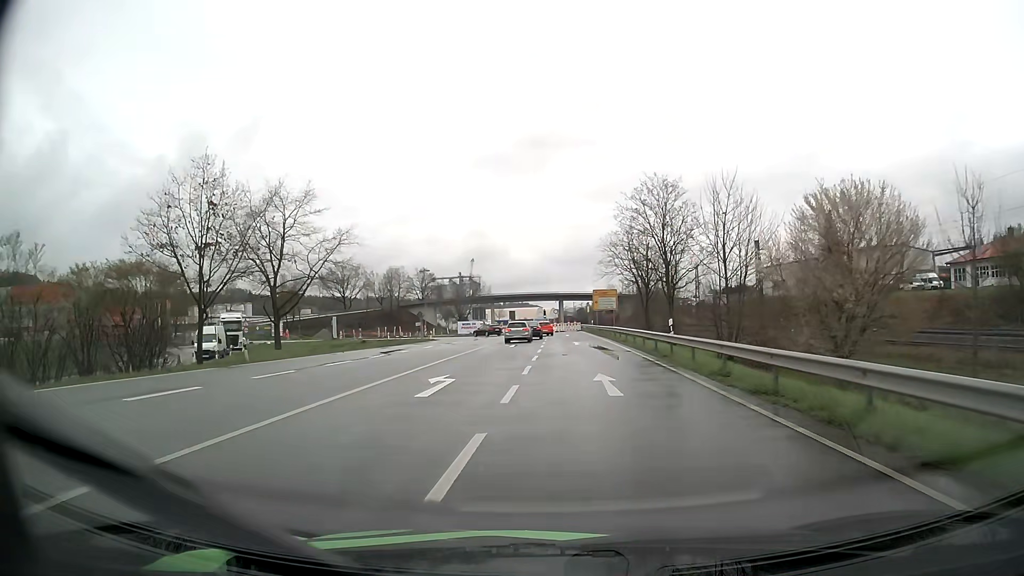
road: primary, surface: asphalt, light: Day
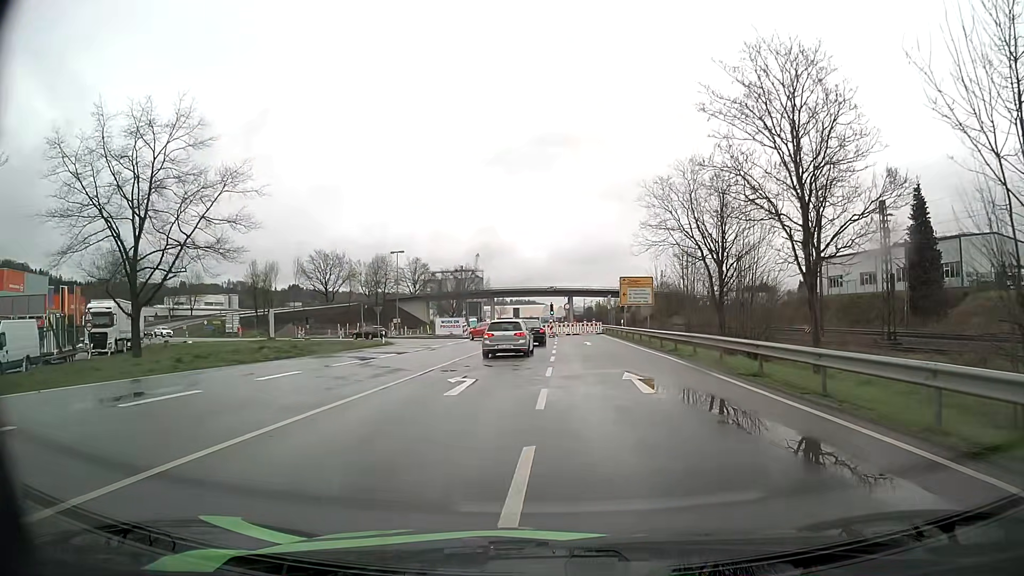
(-0.1, +24.5) m; 0°
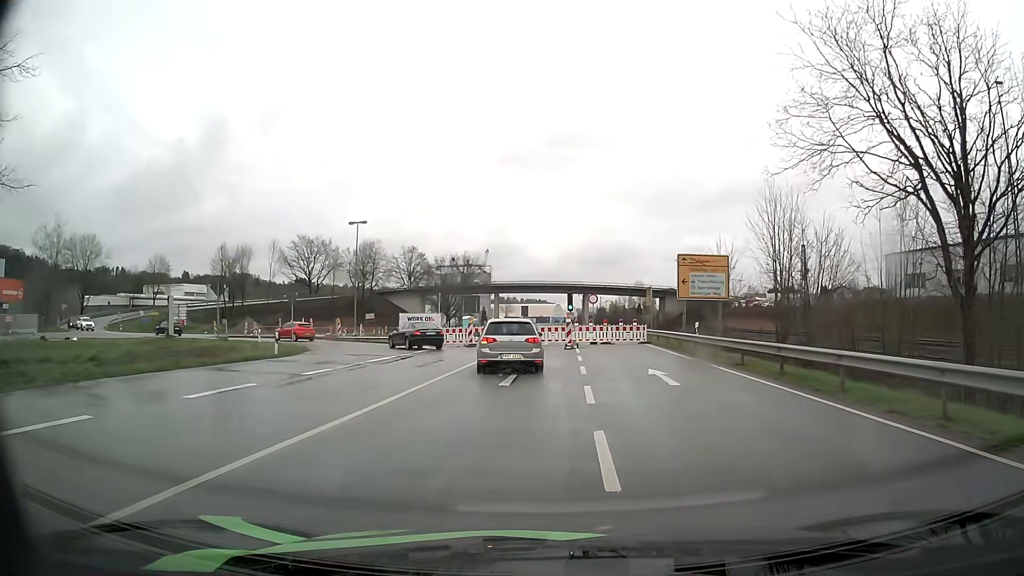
(-0.3, +22.7) m; -1°
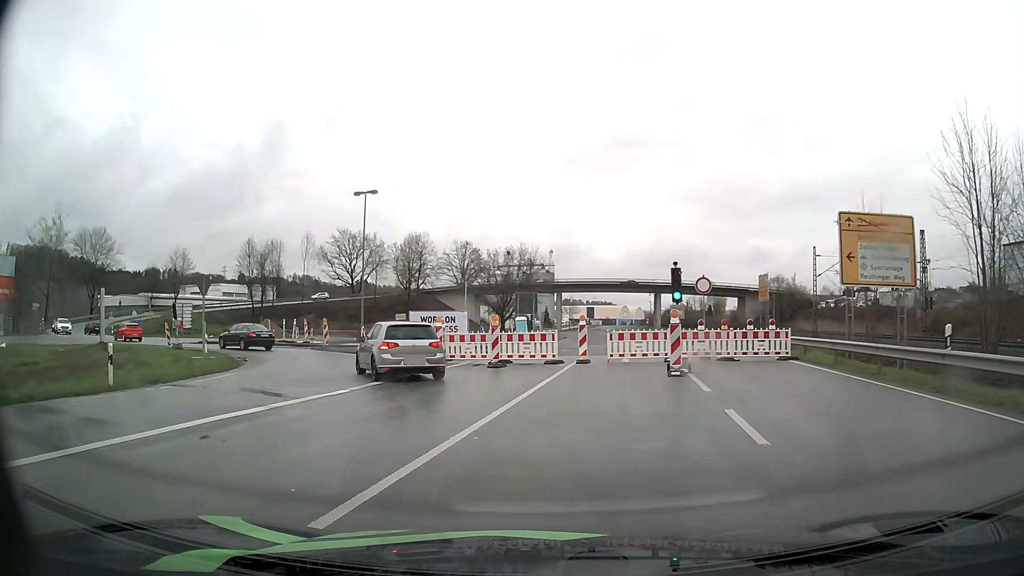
(-0.3, +16.0) m; -5°
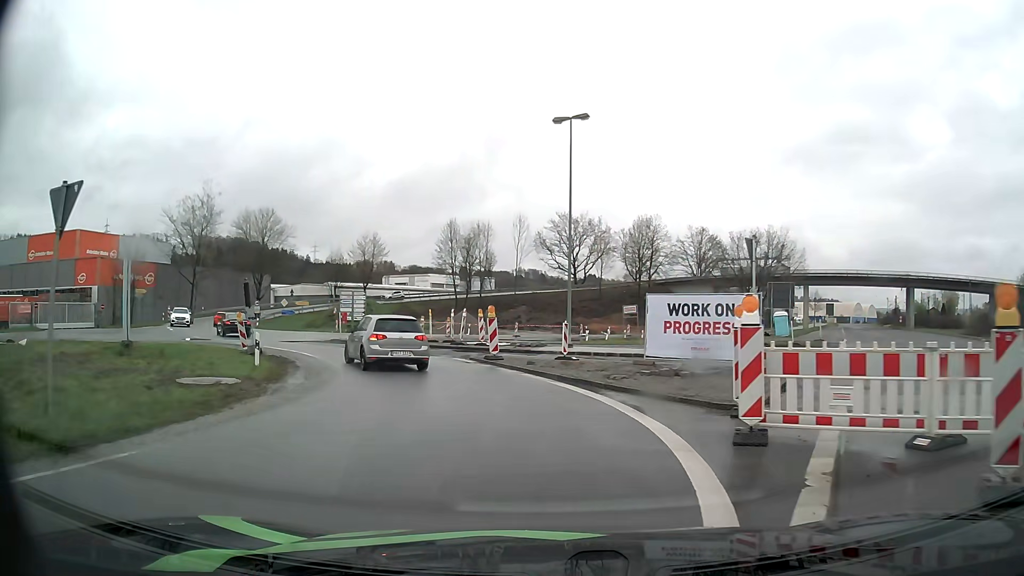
(-3.2, +16.4) m; -20°
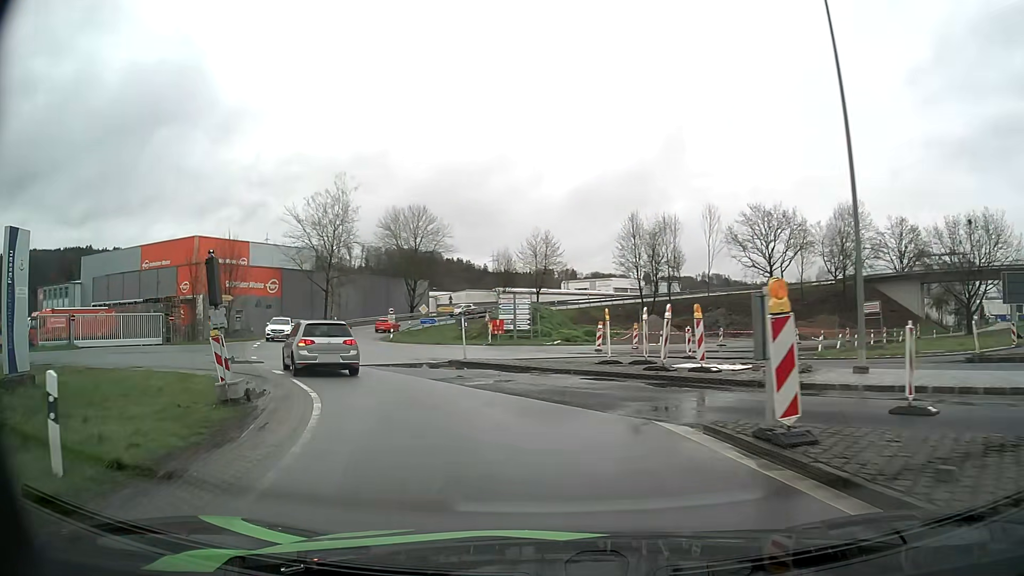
(-1.6, +14.1) m; -15°
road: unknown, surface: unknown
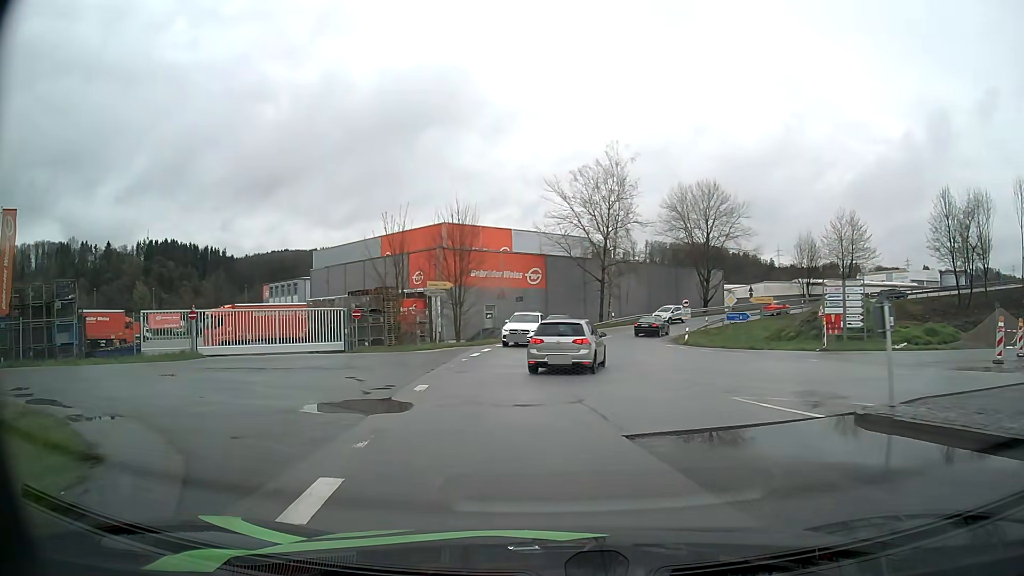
(-3.2, +14.0) m; -25°
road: unclassified
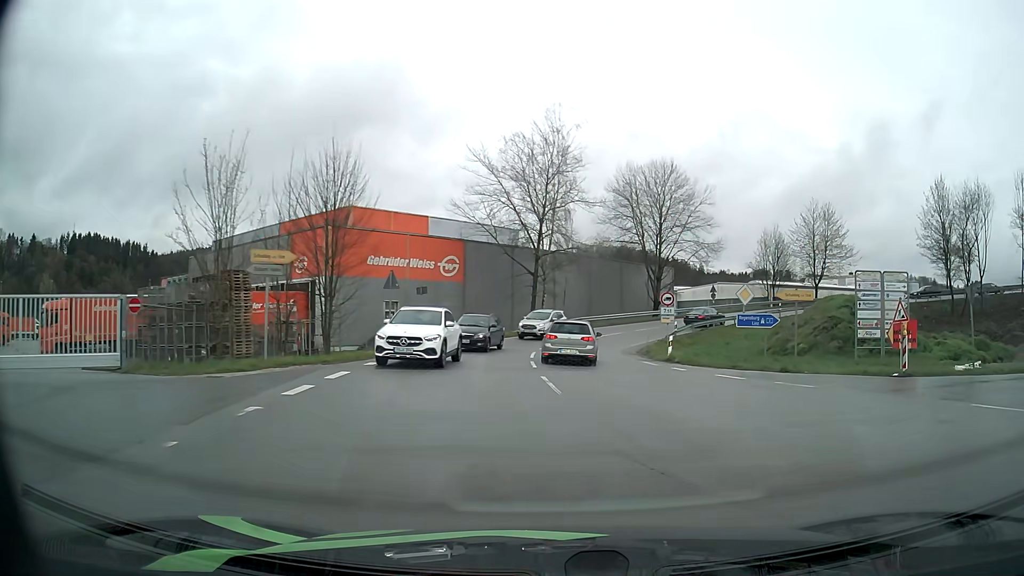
(+0.1, +14.0) m; +7°
(0, +10) (+1, +20) (+2, +30) (+4, +40) (+8, +49) (+14, +57) (+22, +63) (+31, +67) (+40, +70) (+50, +71) m
